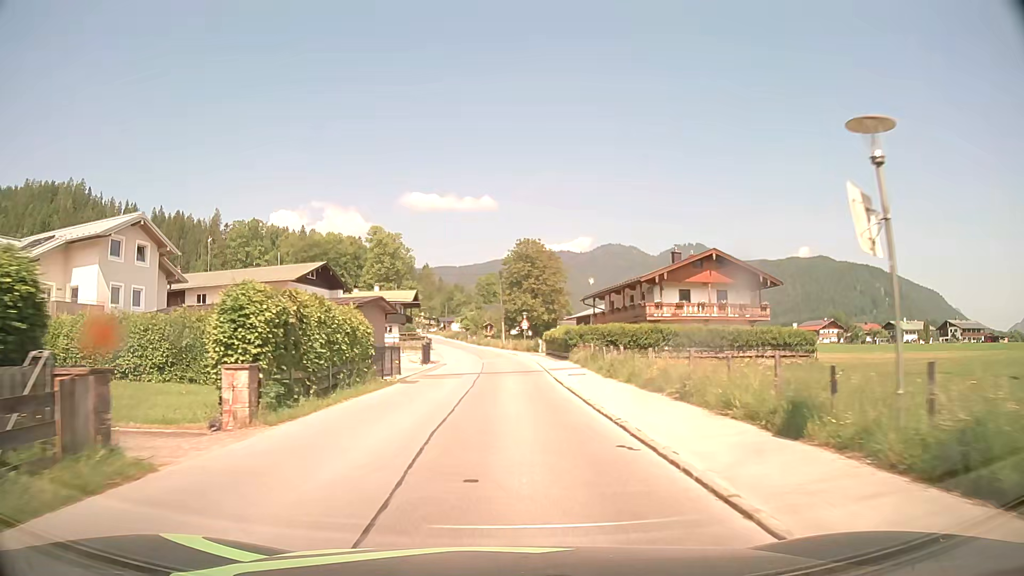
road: tertiary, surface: asphalt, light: Day
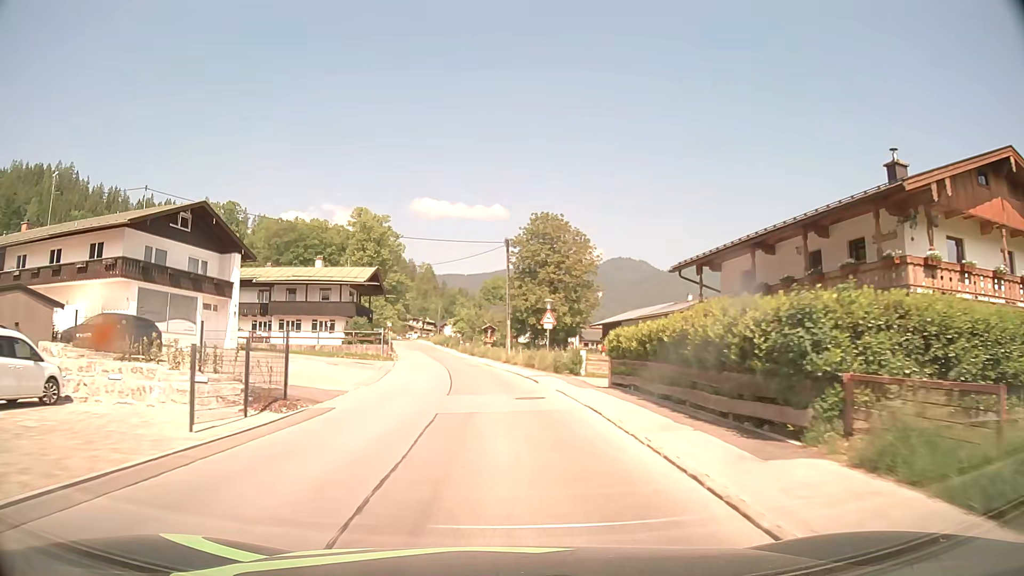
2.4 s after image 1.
(0.0, +30.8) m; -1°
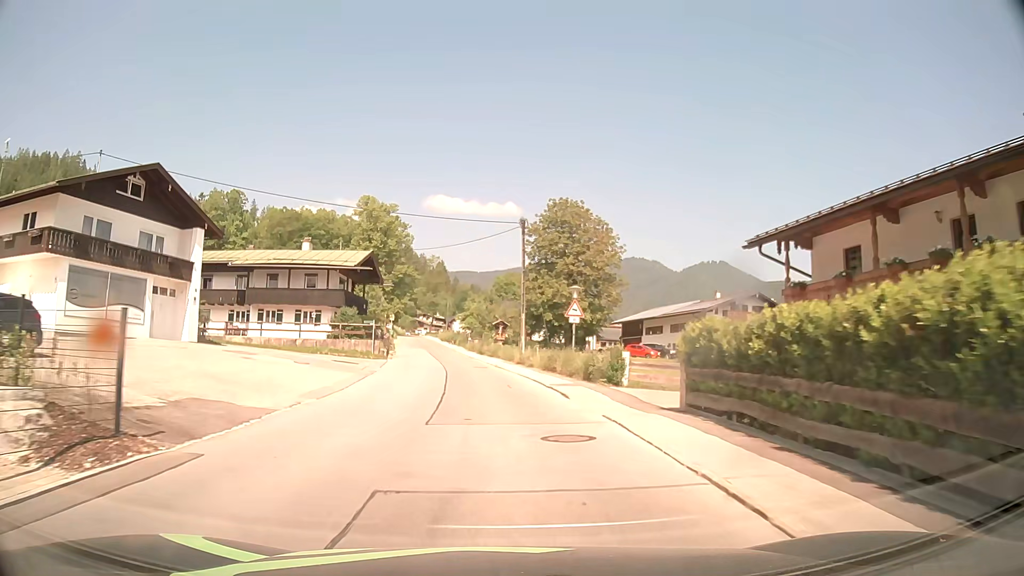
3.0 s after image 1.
(-0.1, +7.6) m; -1°
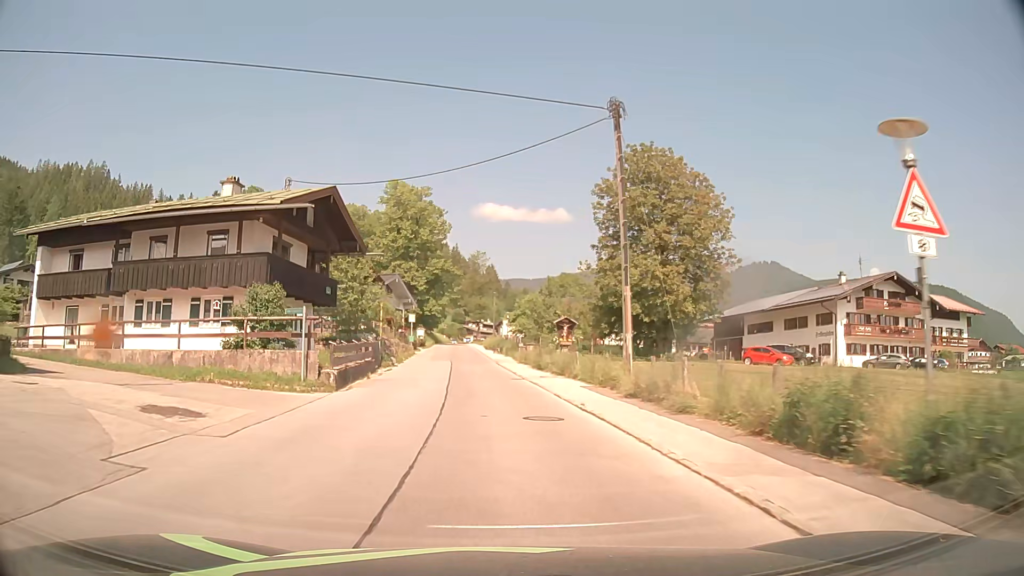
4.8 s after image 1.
(-0.8, +23.0) m; -4°
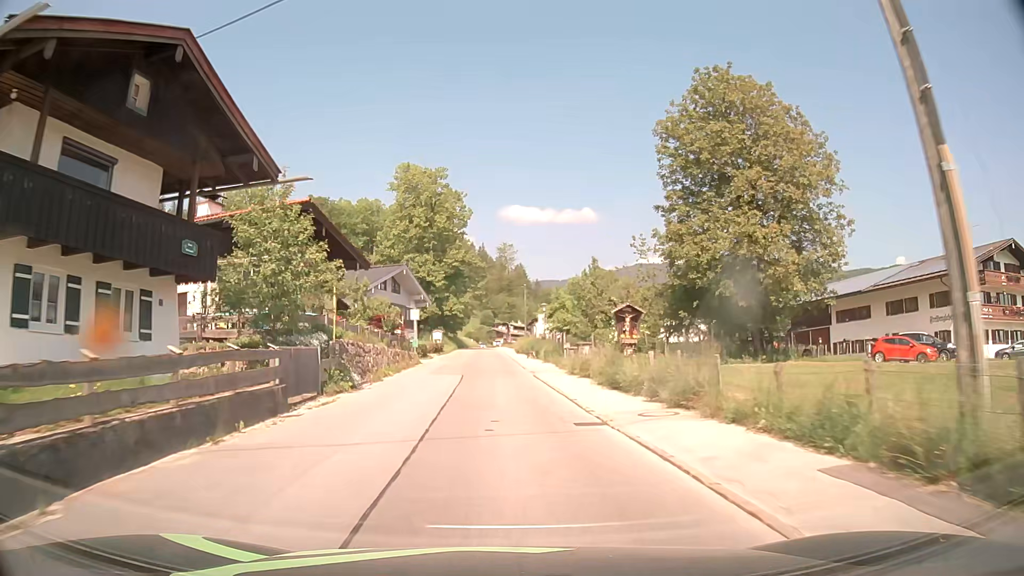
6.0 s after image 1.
(-0.4, +15.3) m; -3°
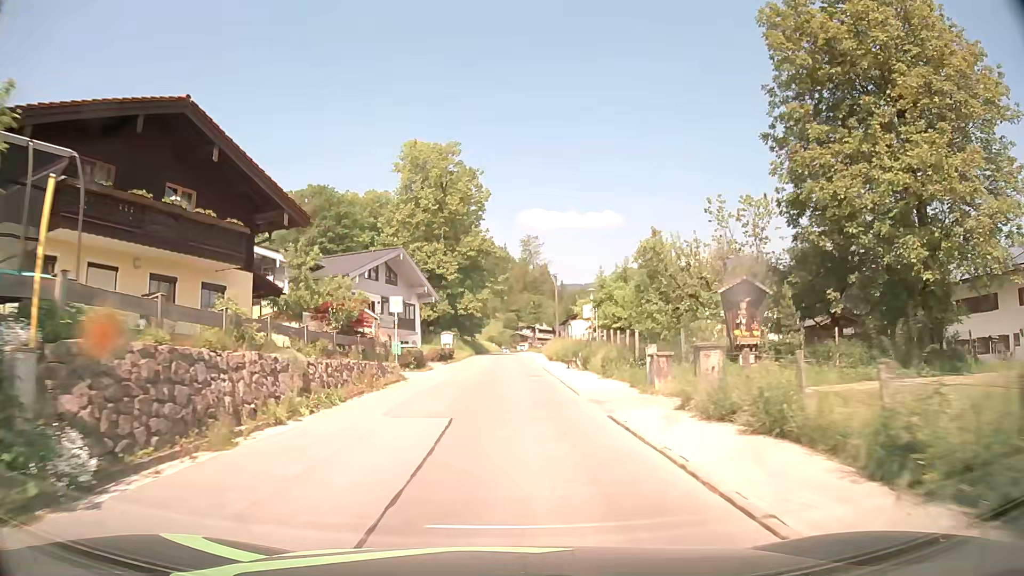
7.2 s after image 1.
(-0.4, +15.3) m; -3°
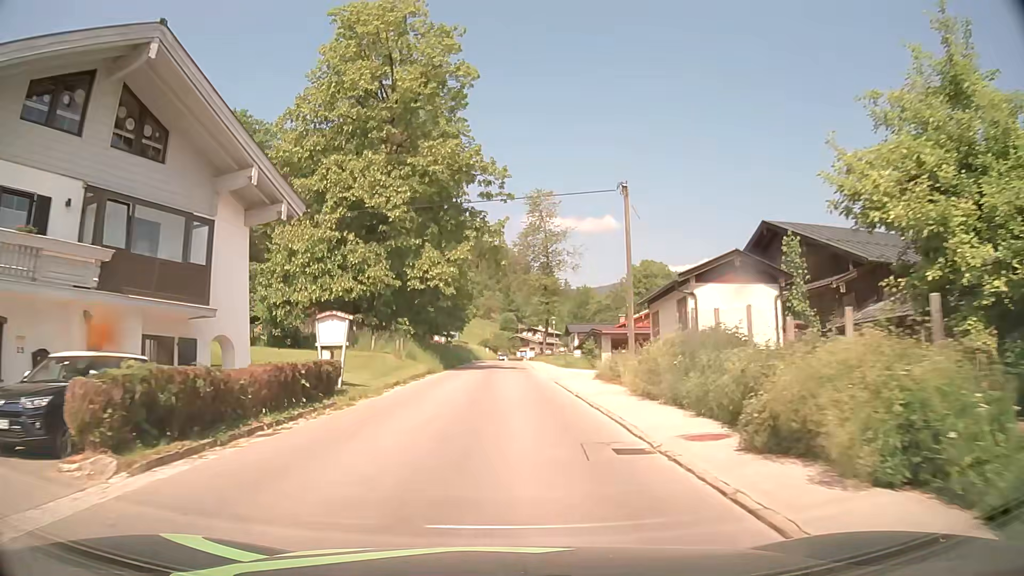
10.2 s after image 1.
(+0.1, +38.4) m; +1°
